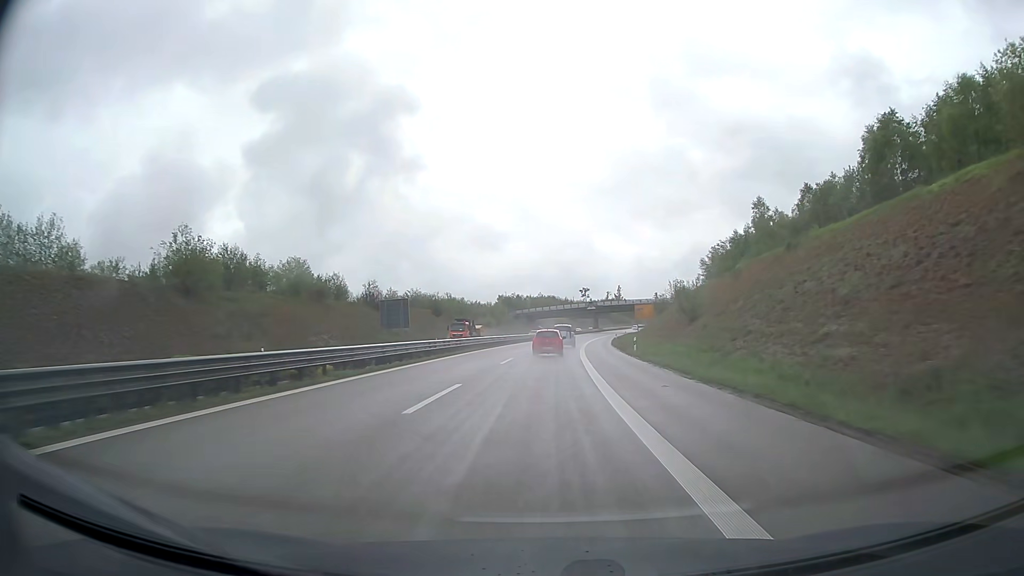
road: trunk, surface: asphalt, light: Day
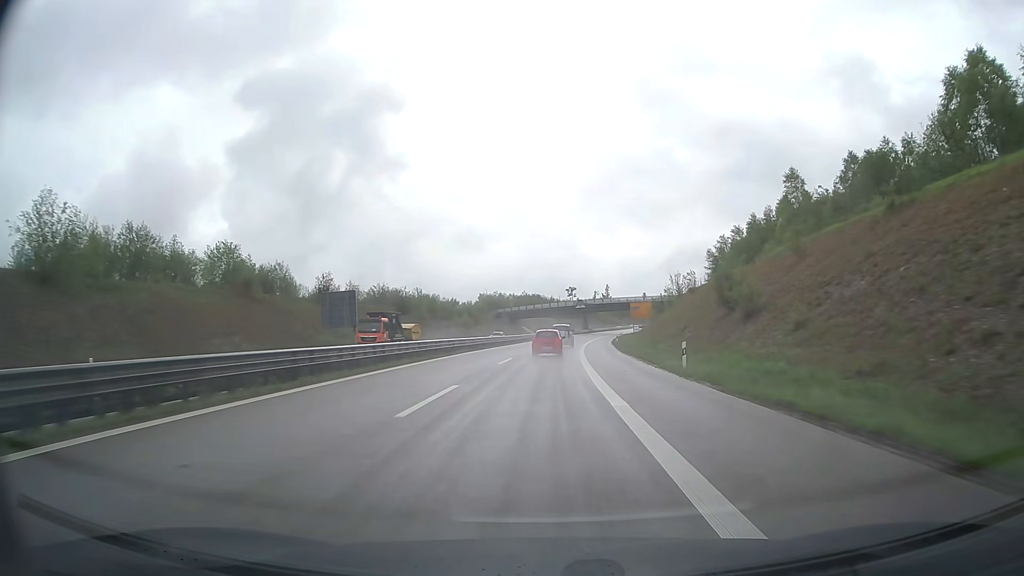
(+0.2, +18.2) m; +1°
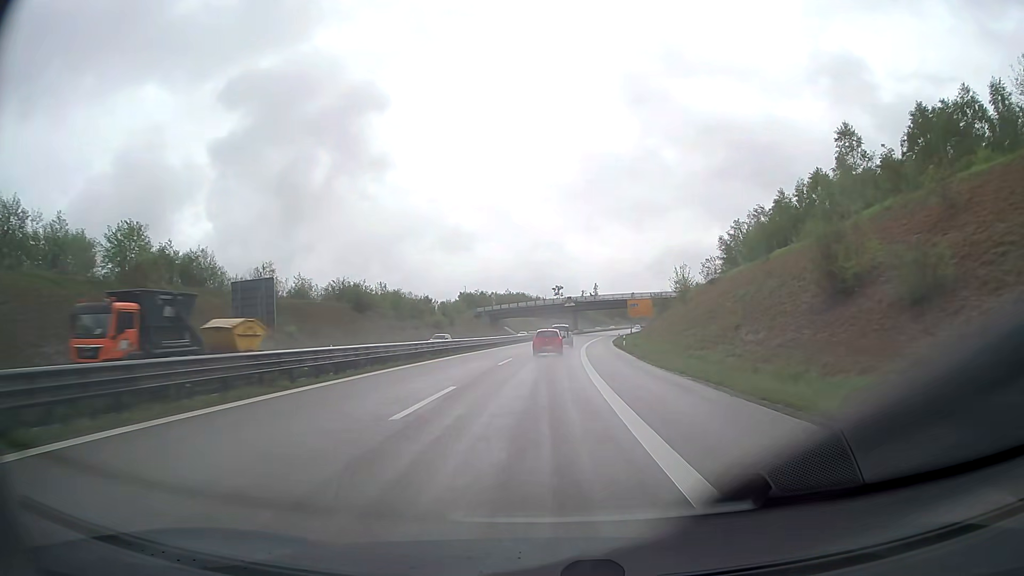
(+0.2, +18.2) m; +1°
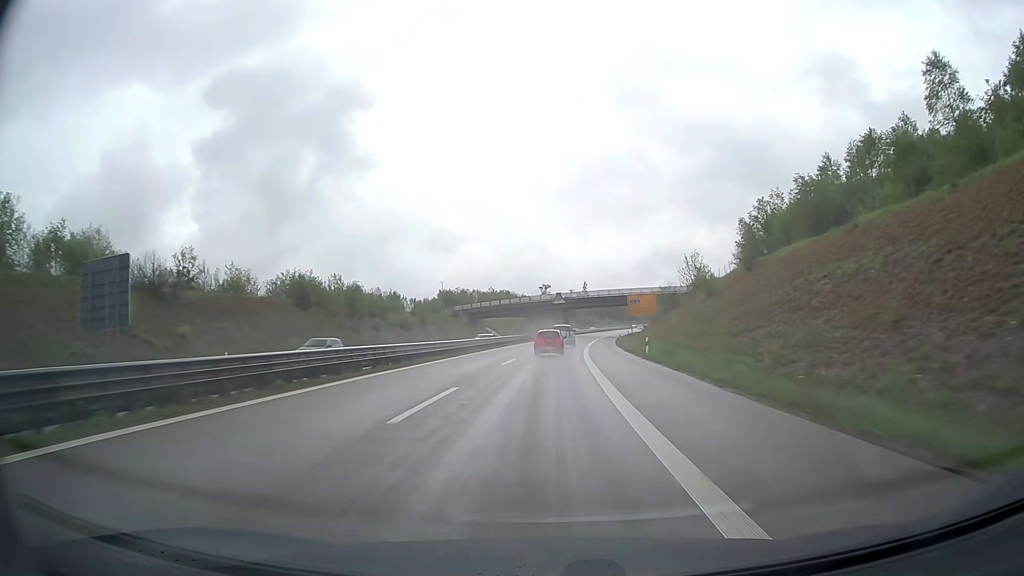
(+0.1, +18.2) m; +1°
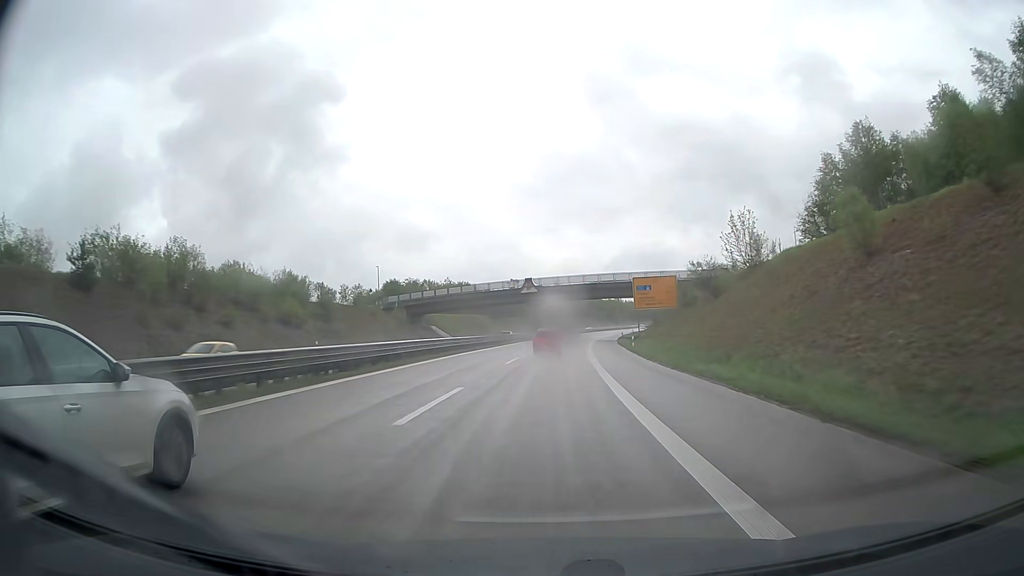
(+0.8, +36.3) m; +3°
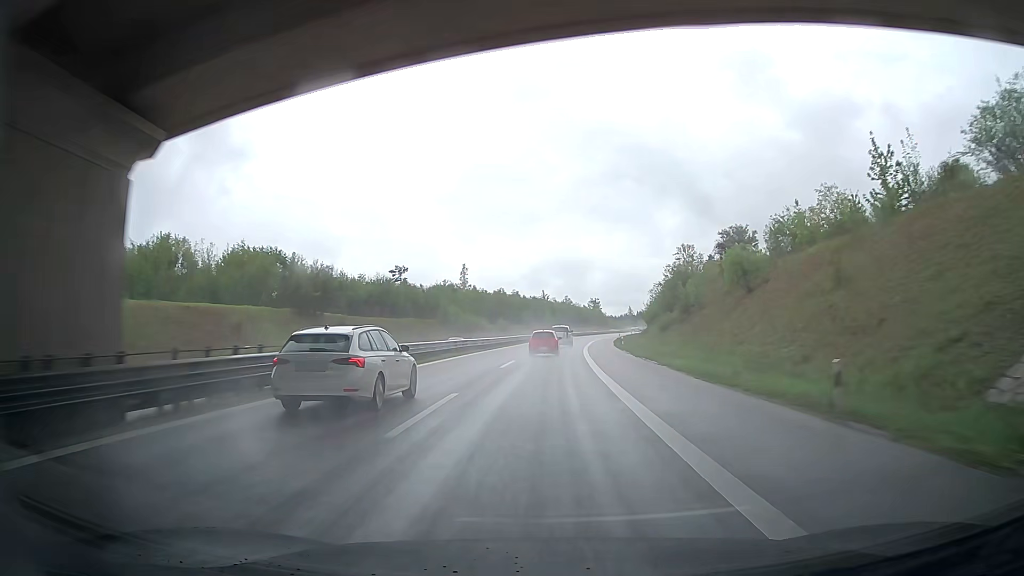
(+5.3, +90.3) m; +6°
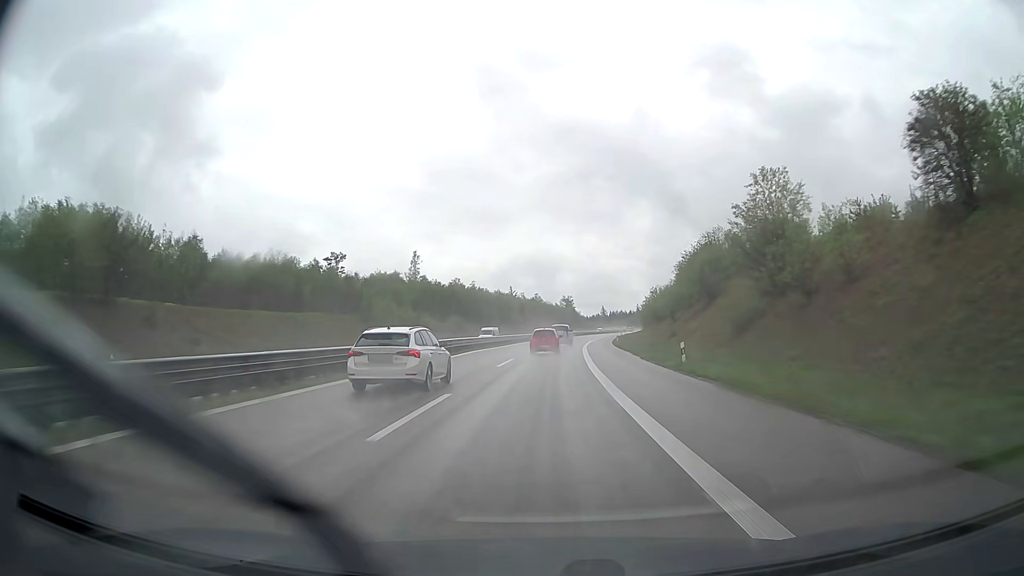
(+1.1, +36.0) m; +3°
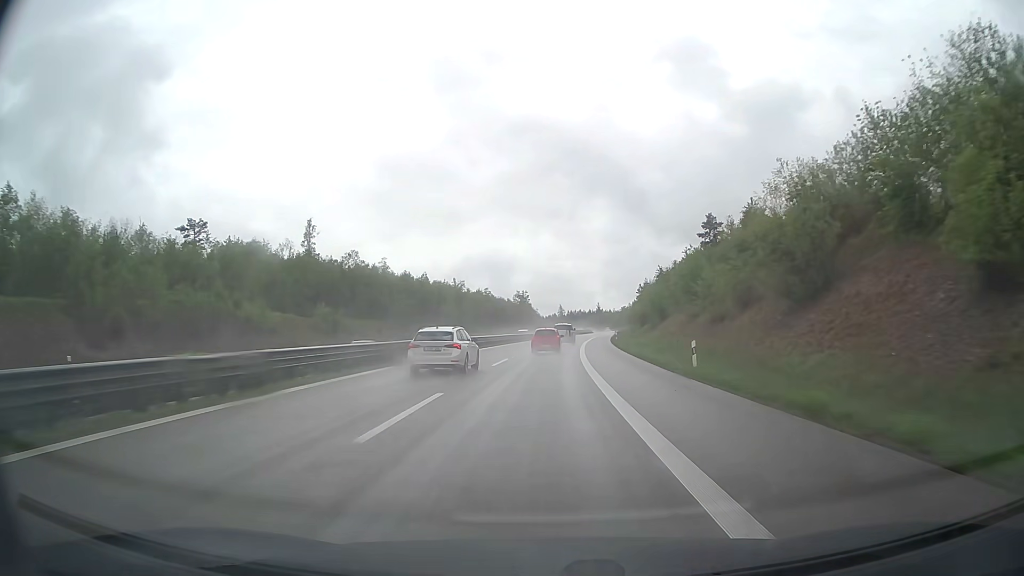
(+1.8, +53.8) m; +4°
(0, +10) (0, +20) (+1, +30) (+1, +40) (+2, +50) (+2, +60) (+3, +70) (+4, +80) (+5, +90) (+6, +100) m
